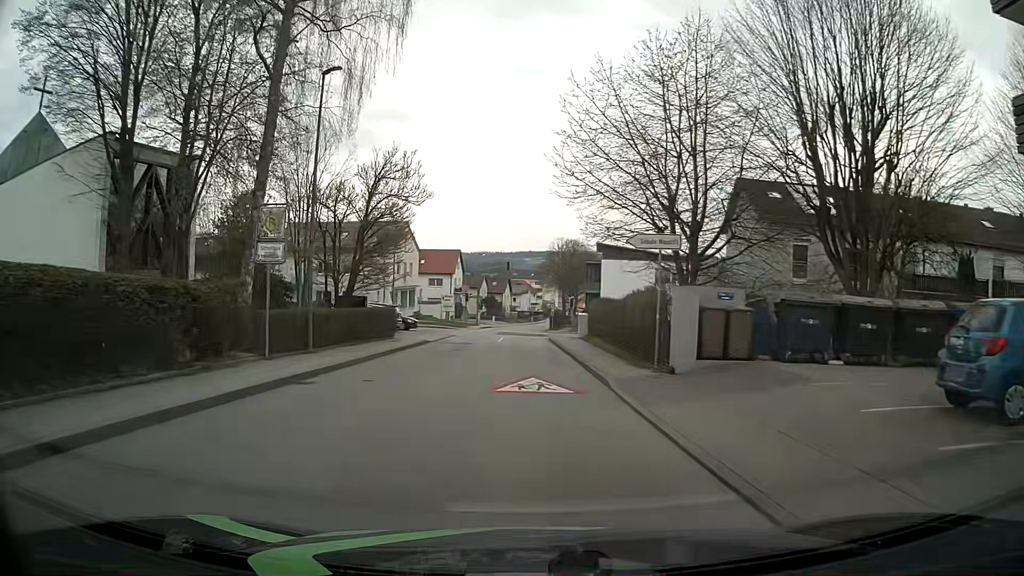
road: unclassified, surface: asphalt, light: Day
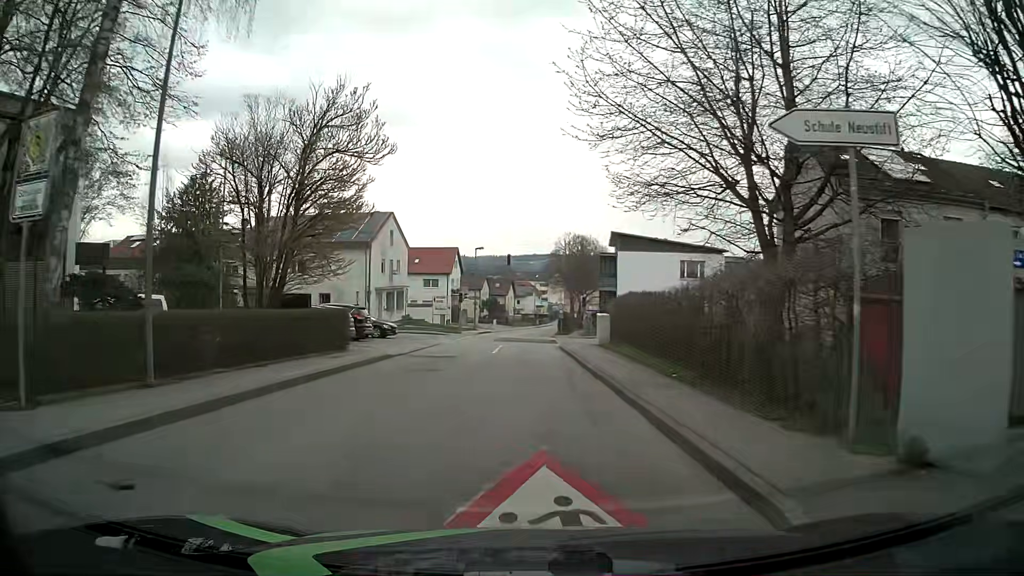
(0.0, +9.1) m; -1°
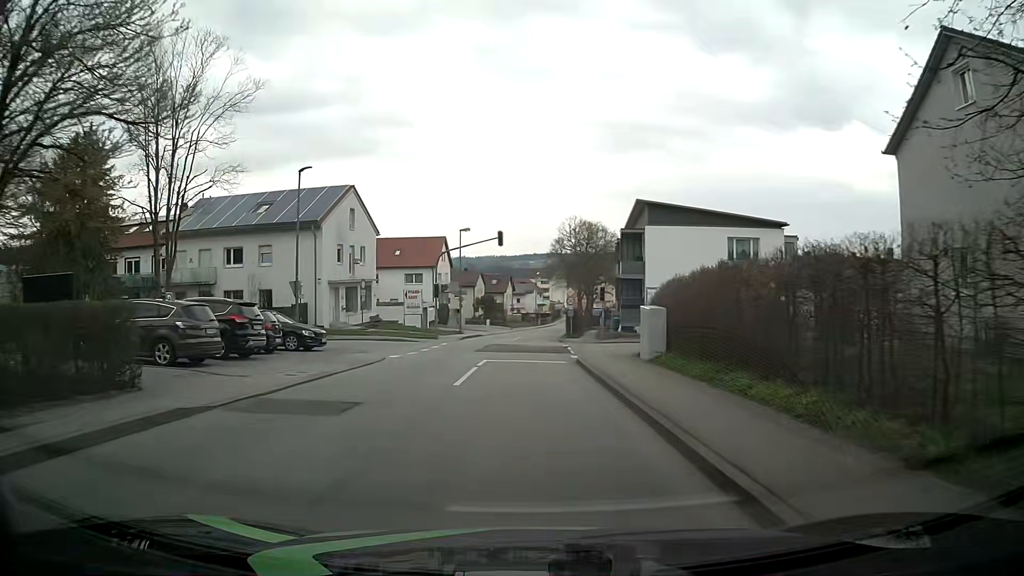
(0.0, +13.5) m; 0°
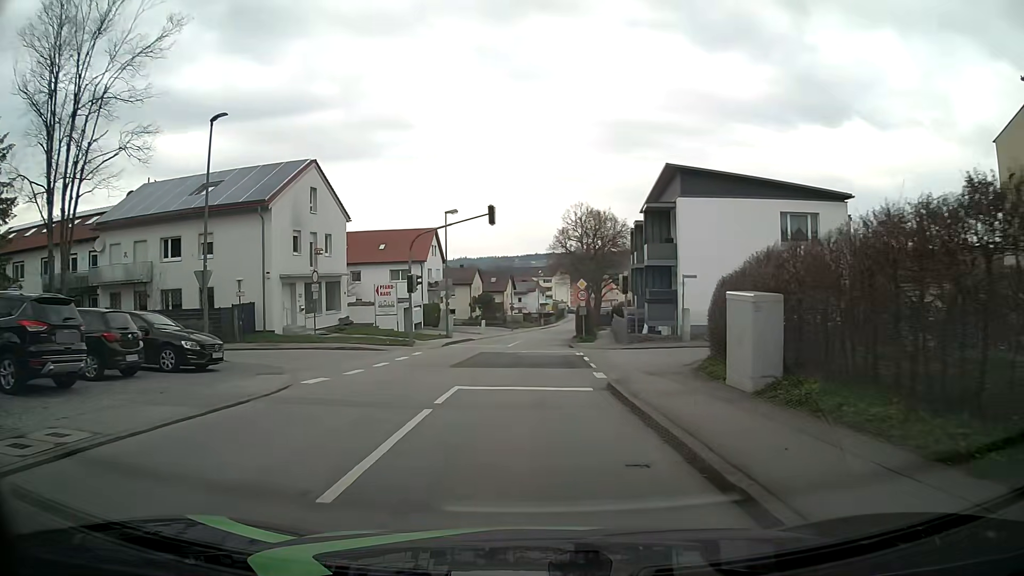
(0.0, +9.0) m; 0°
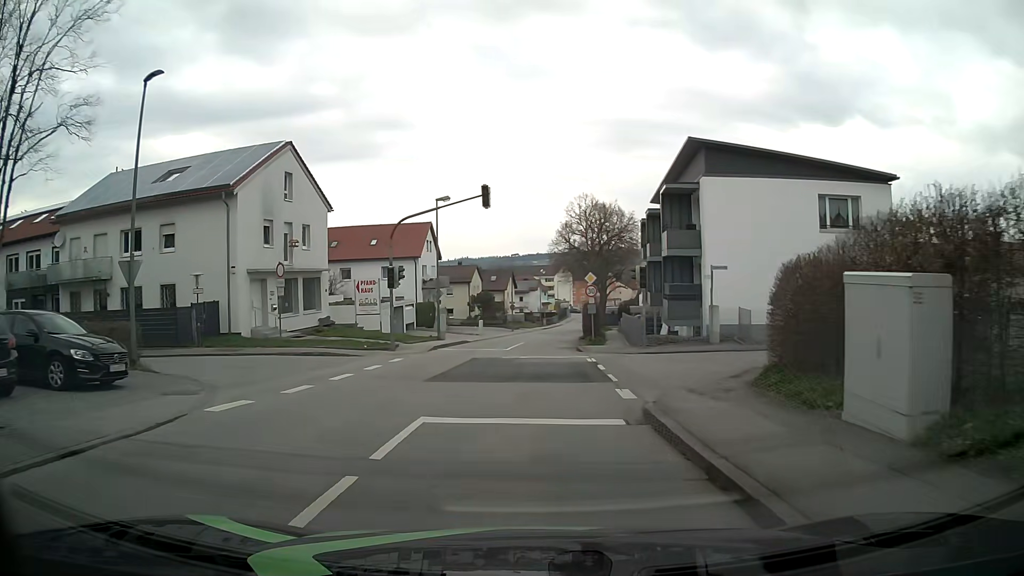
(0.0, +4.5) m; 0°
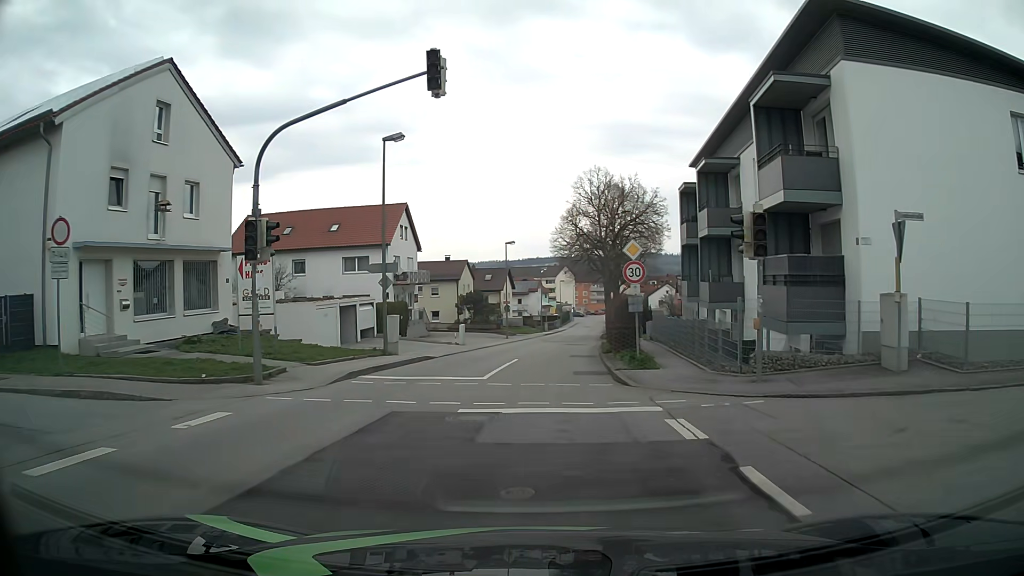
(0.0, +13.5) m; 0°
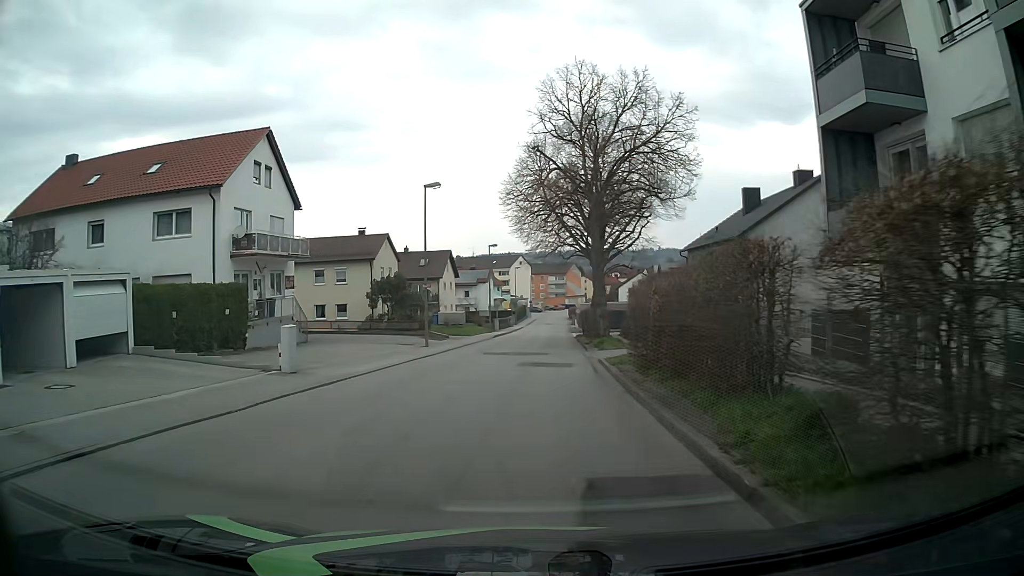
(+0.5, +22.4) m; +3°
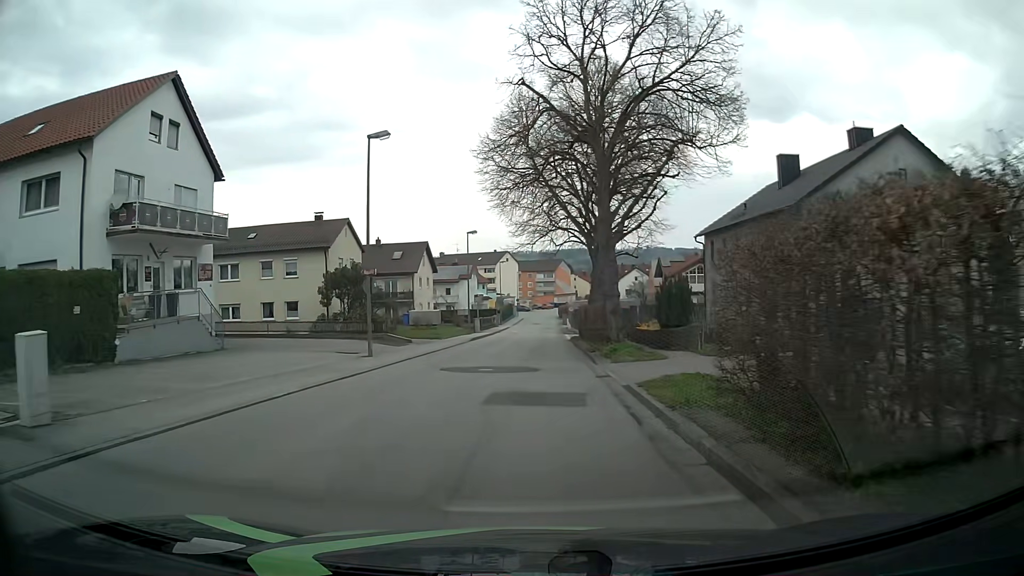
(+0.2, +9.1) m; +2°
